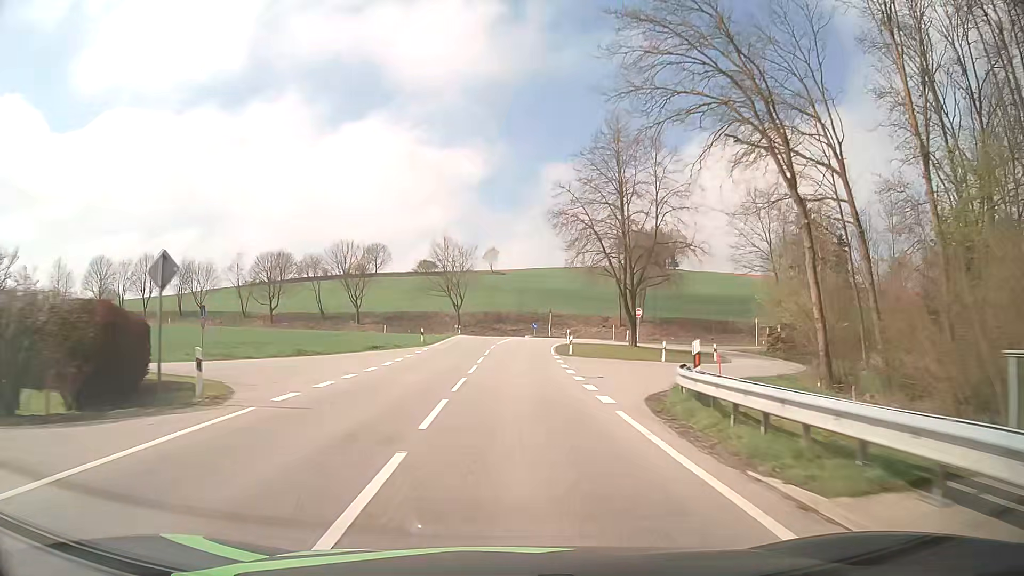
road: tertiary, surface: asphalt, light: Day
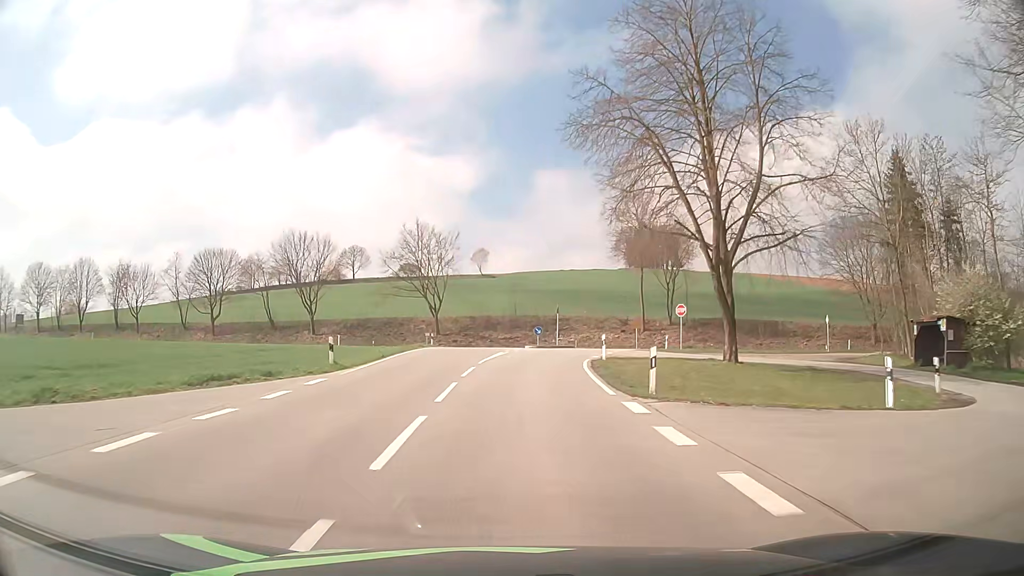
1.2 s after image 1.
(+0.1, +20.5) m; +1°
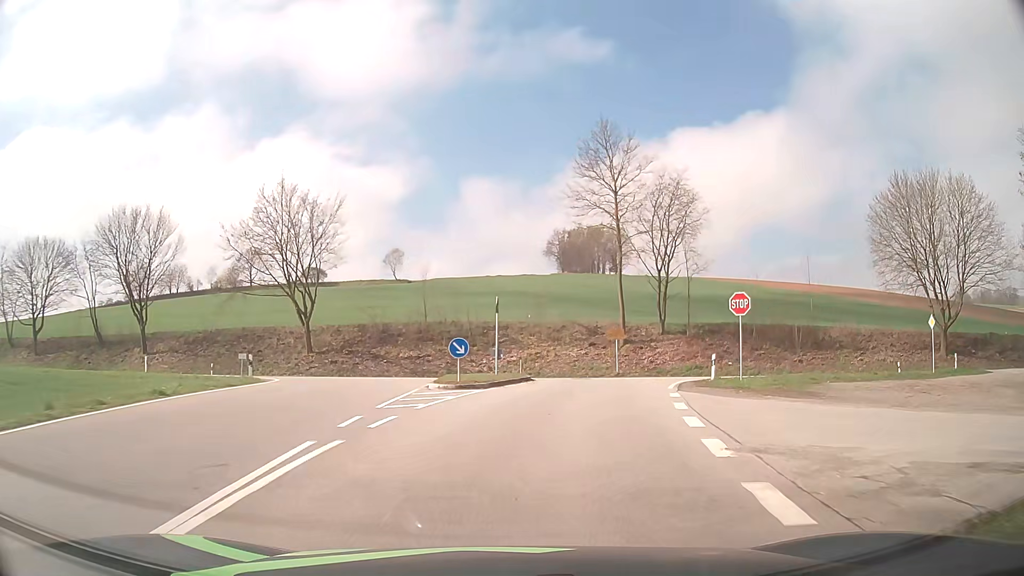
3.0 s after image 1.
(+1.1, +25.6) m; +6°
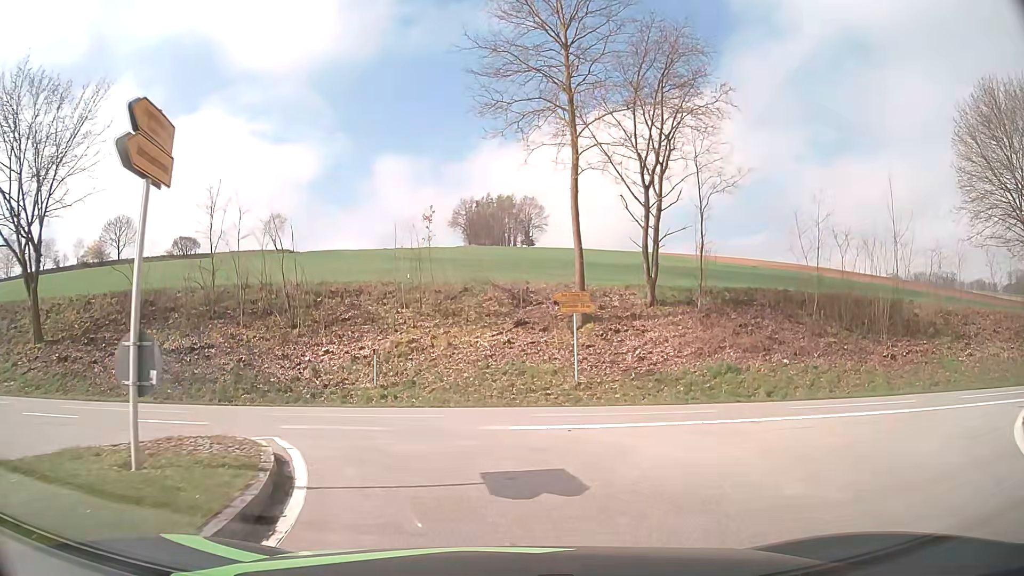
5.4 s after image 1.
(+2.0, +22.3) m; +8°
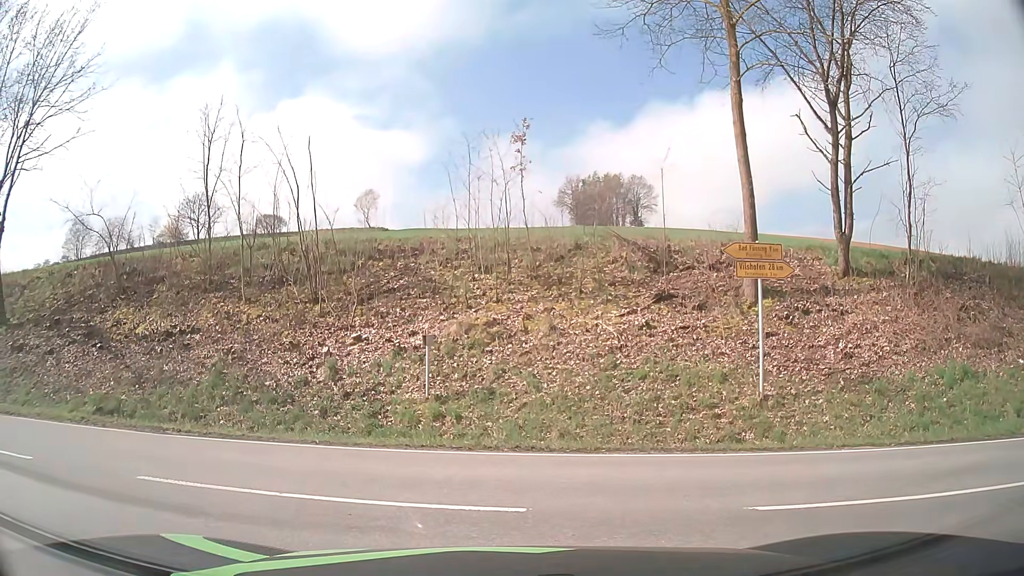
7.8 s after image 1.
(-0.3, +7.9) m; -9°
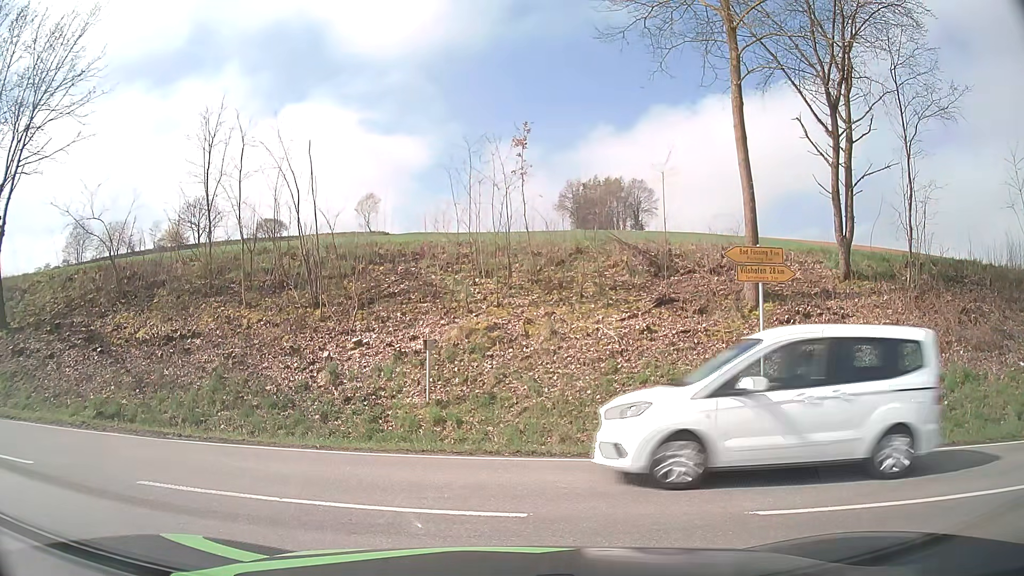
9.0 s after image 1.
(0.0, +0.1) m; 0°
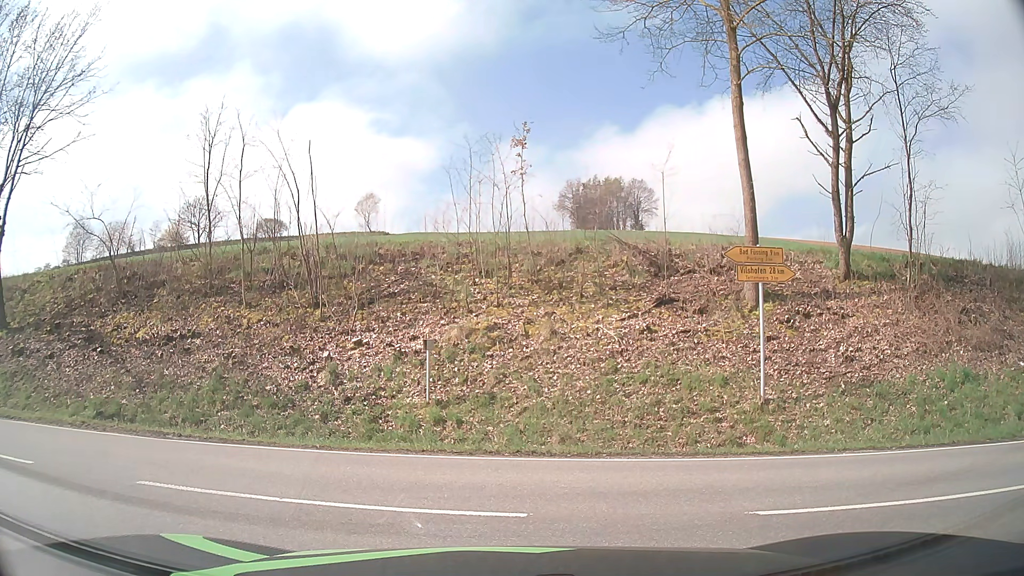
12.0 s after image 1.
(0.0, 0.0) m; 0°
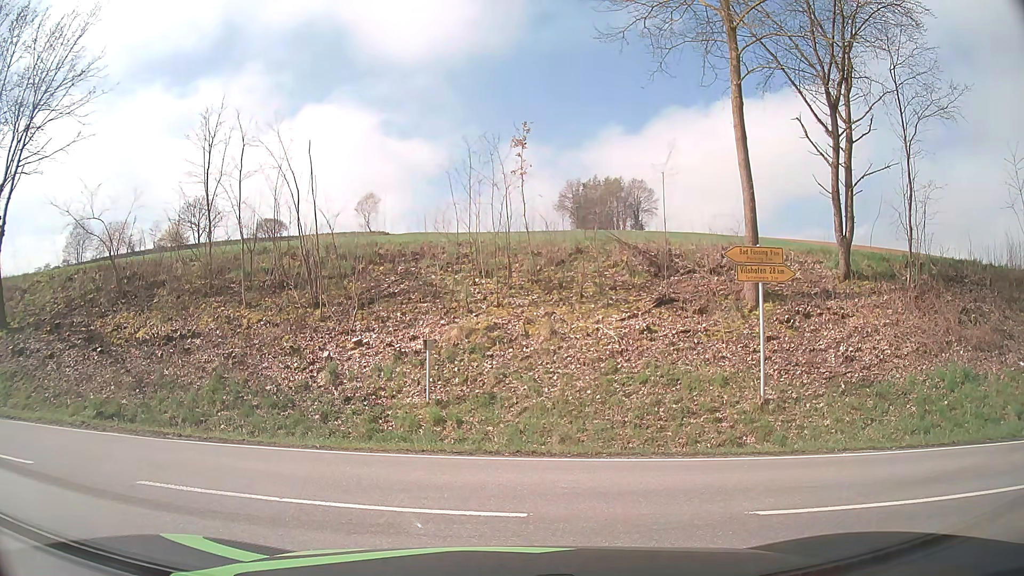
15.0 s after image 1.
(0.0, 0.0) m; 0°
(-4, +9) (-13, +11) (-23, +12) (-33, +14) (-43, +15) (-53, +17) (-63, +19) (-73, +21) (-82, +23) (-92, +25) m
